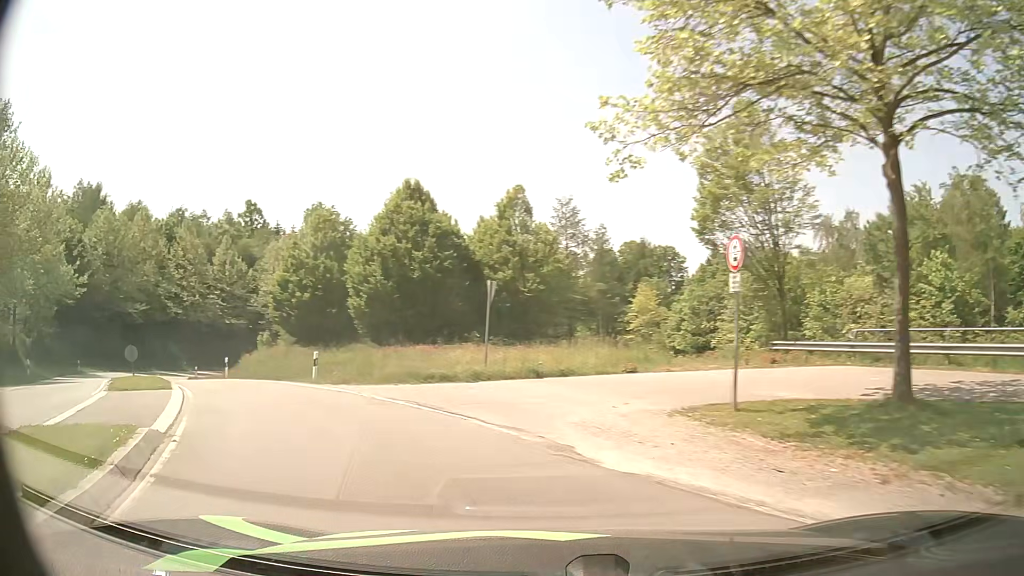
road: primary_link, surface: asphalt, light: Day
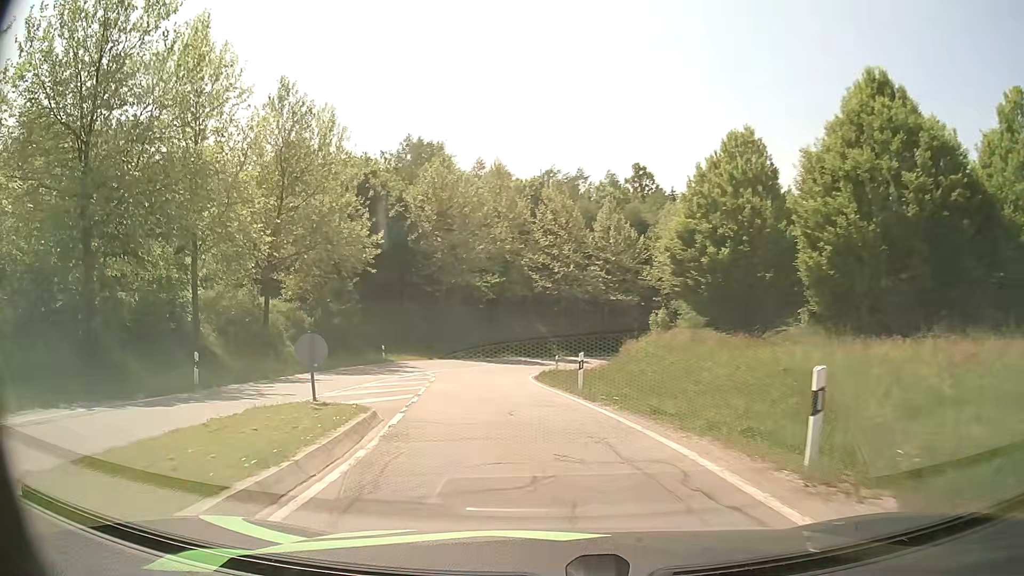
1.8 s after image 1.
(-5.7, +15.1) m; -34°
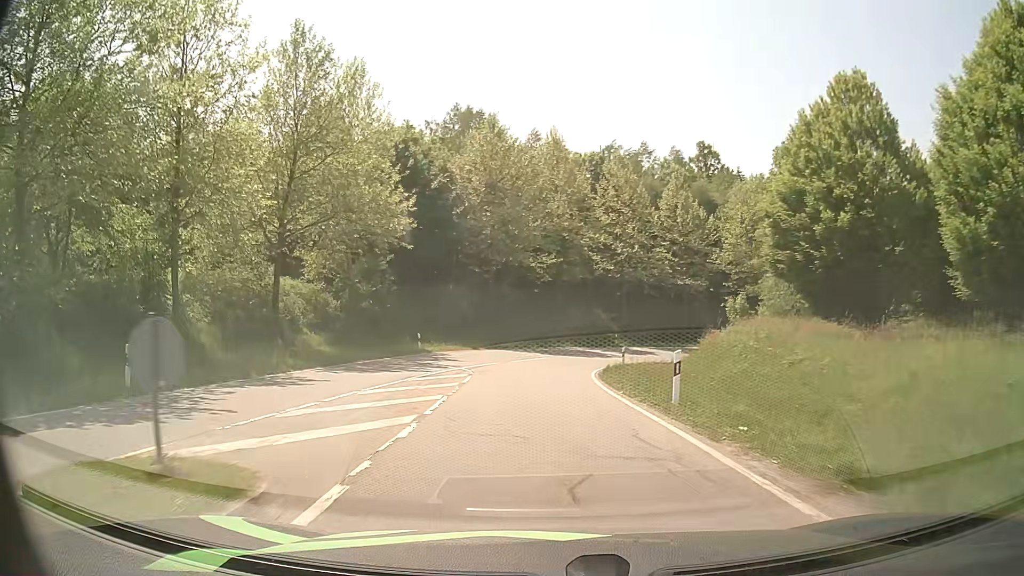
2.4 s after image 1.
(-0.3, +6.5) m; -5°
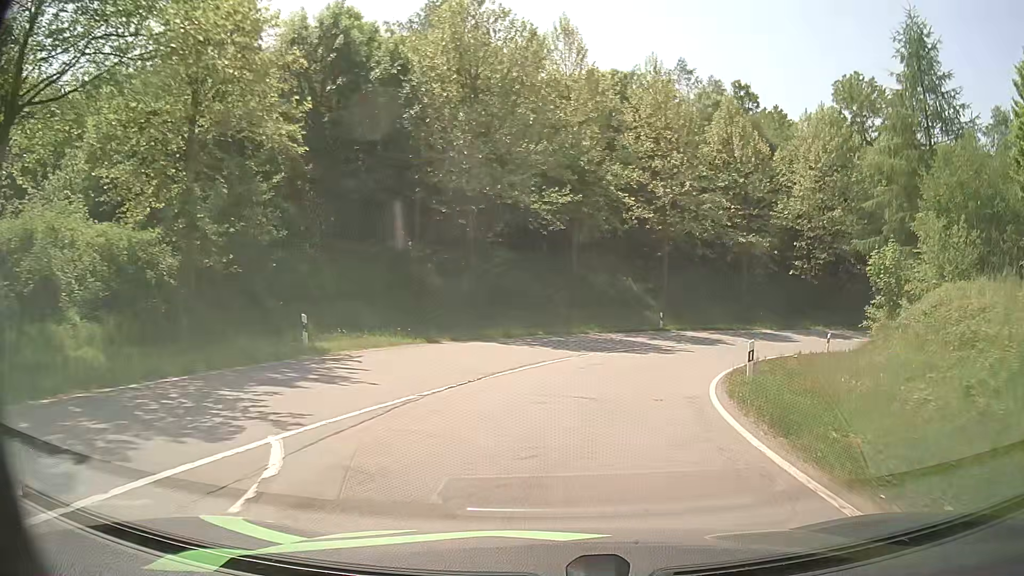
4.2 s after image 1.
(-0.7, +19.8) m; -1°
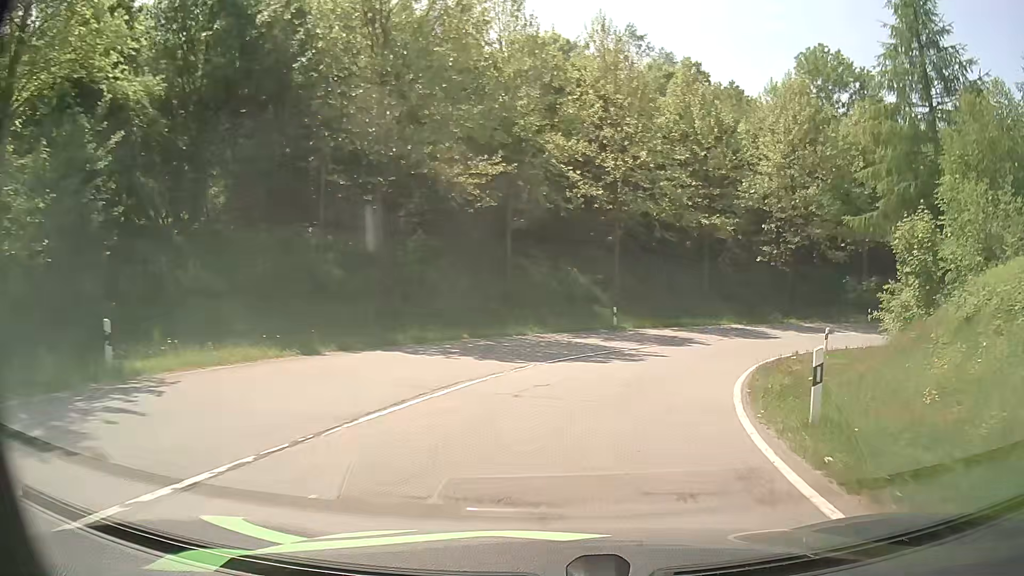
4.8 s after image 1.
(+0.3, +6.7) m; +5°
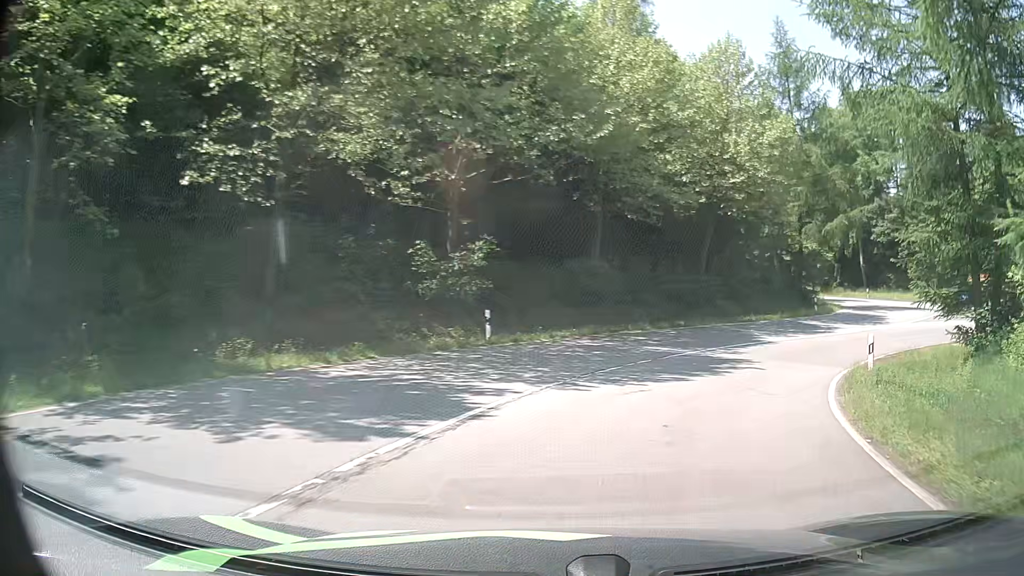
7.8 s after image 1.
(+10.3, +30.4) m; +42°
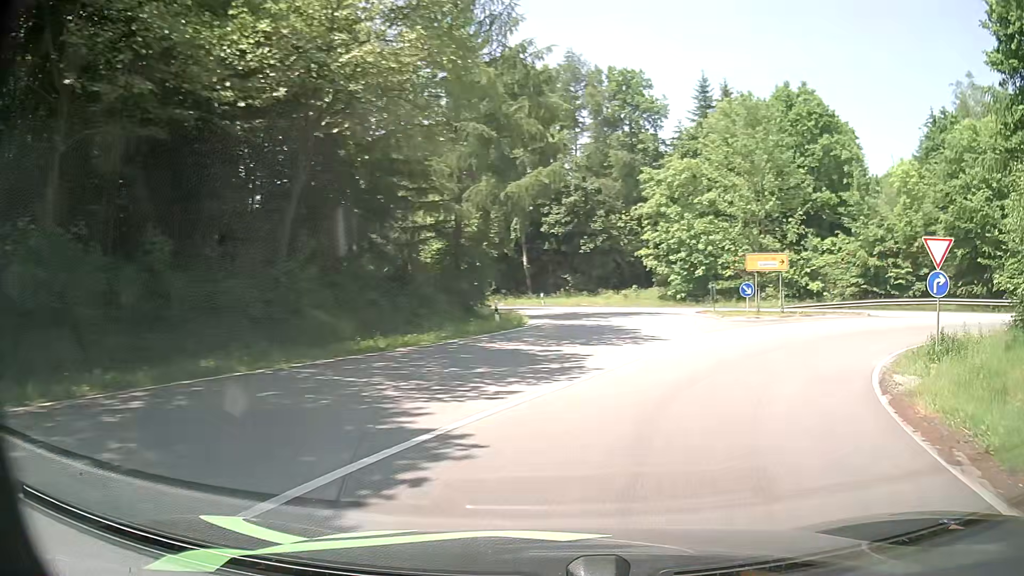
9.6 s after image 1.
(+4.6, +17.8) m; +32°
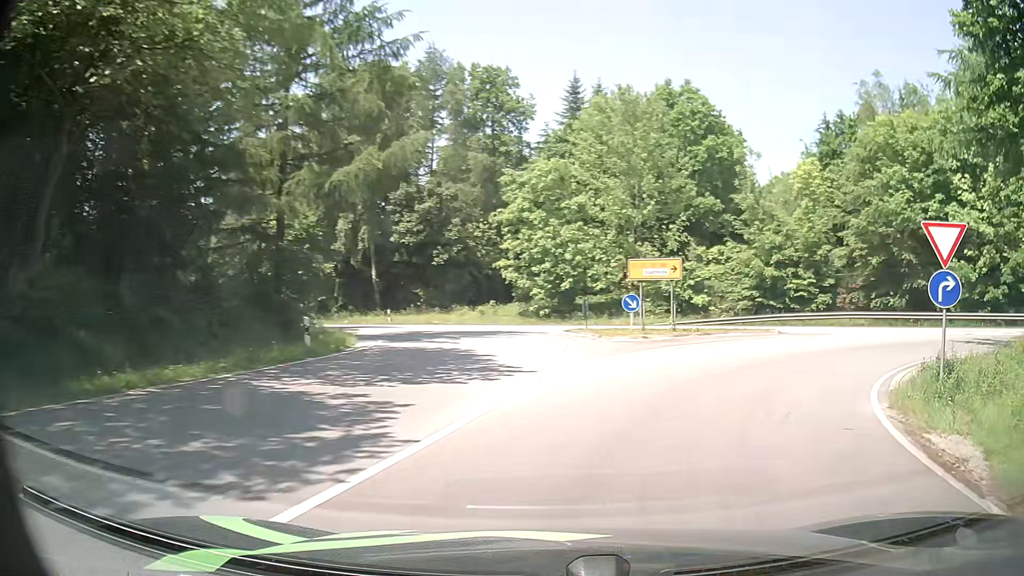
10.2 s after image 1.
(+0.5, +5.6) m; +11°
(+2, +10) (+8, +17) (+18, +20) (+28, +18) (+37, +15) (+47, +11) (+56, +8) (+65, +4) (+75, +1) (+84, -2) m
